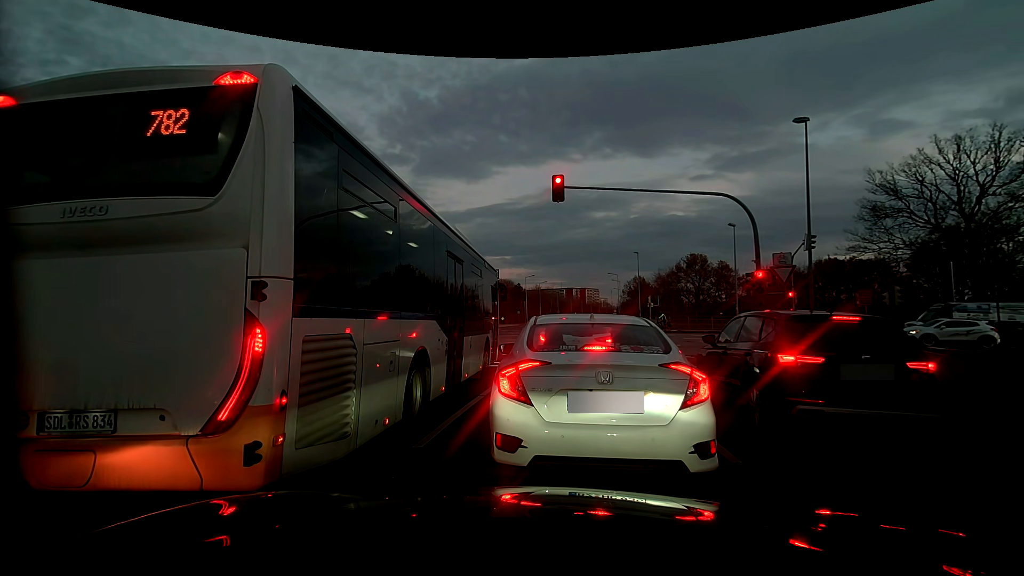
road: residential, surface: asphalt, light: Dusk
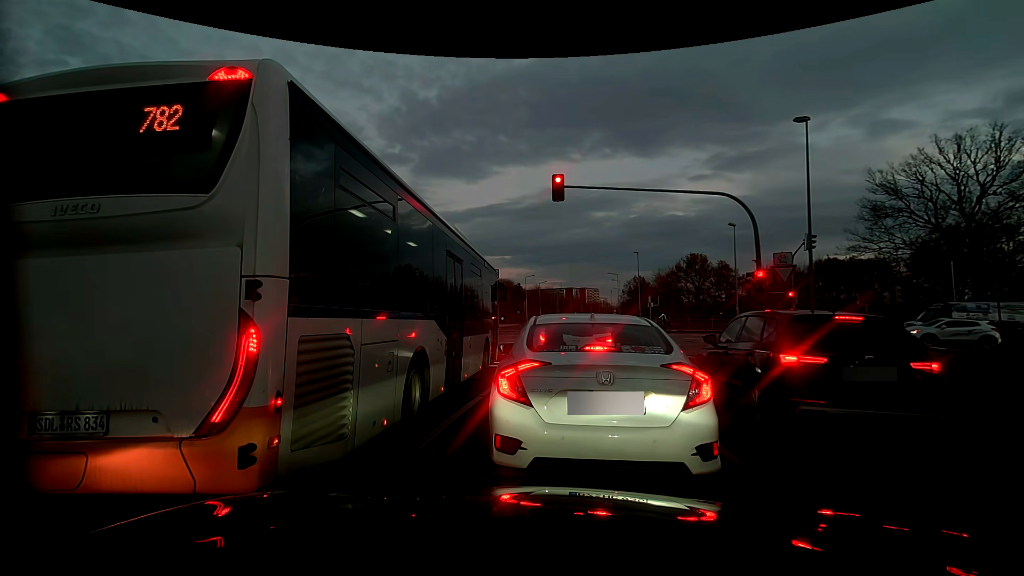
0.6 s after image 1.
(0.0, +0.1) m; 0°
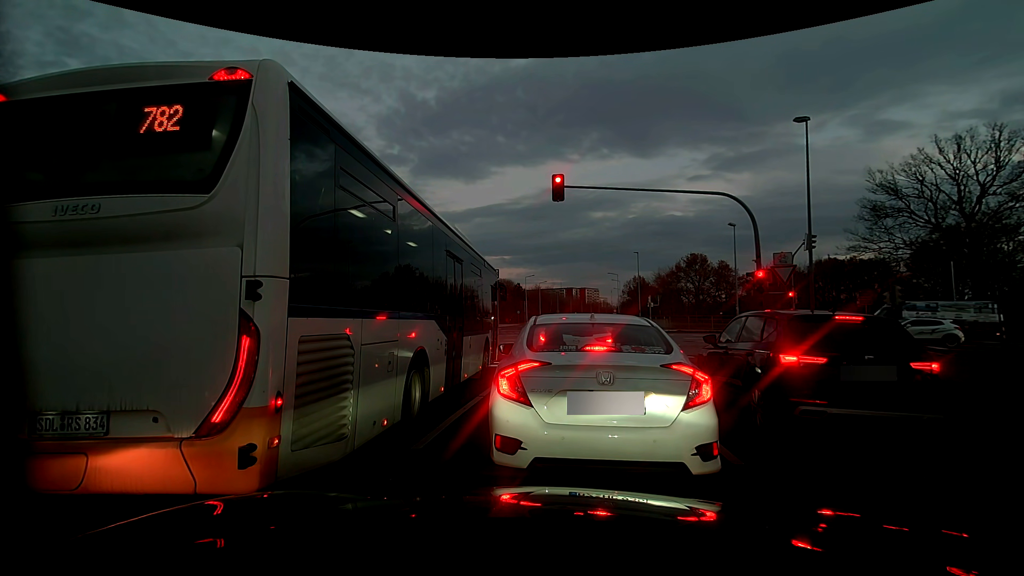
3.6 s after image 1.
(0.0, +0.1) m; 0°
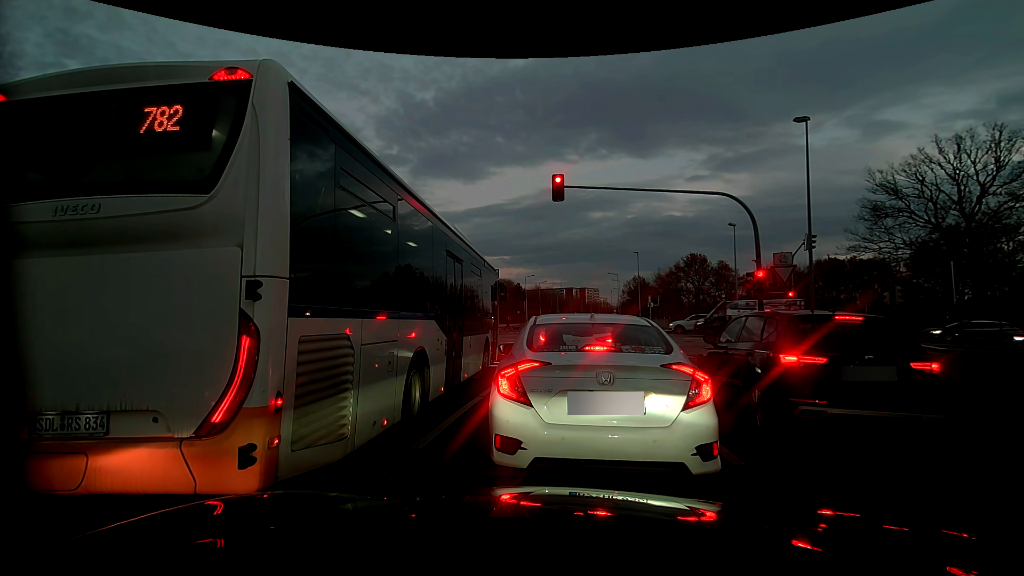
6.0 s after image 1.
(0.0, 0.0) m; 0°
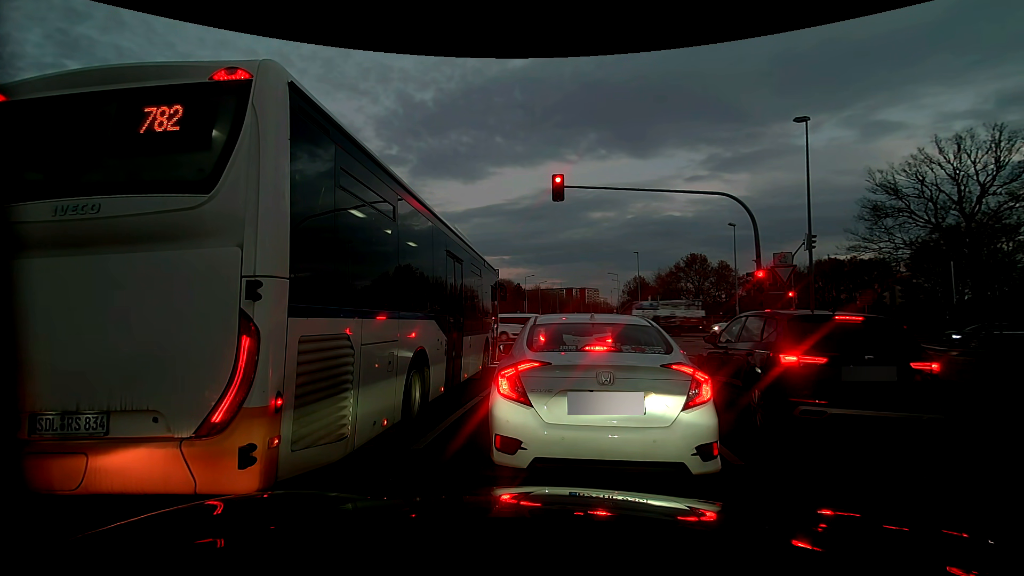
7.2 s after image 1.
(0.0, 0.0) m; 0°
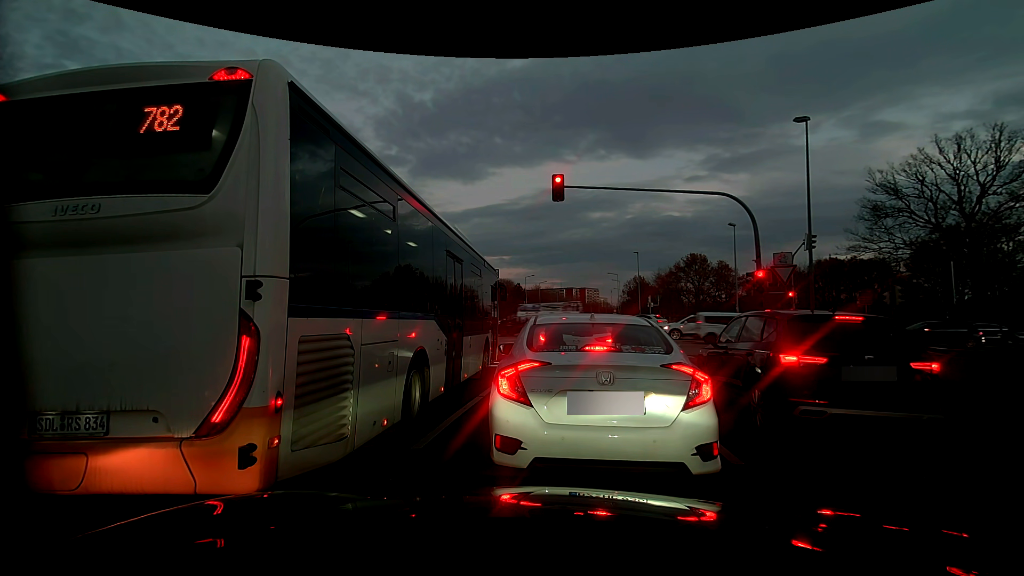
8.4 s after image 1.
(0.0, 0.0) m; 0°
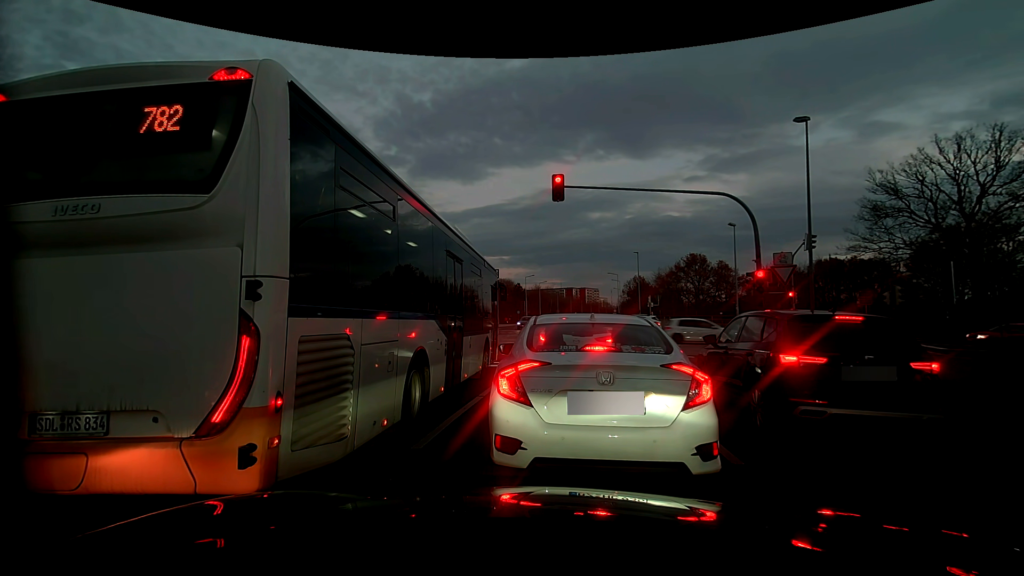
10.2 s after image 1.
(0.0, 0.0) m; 0°
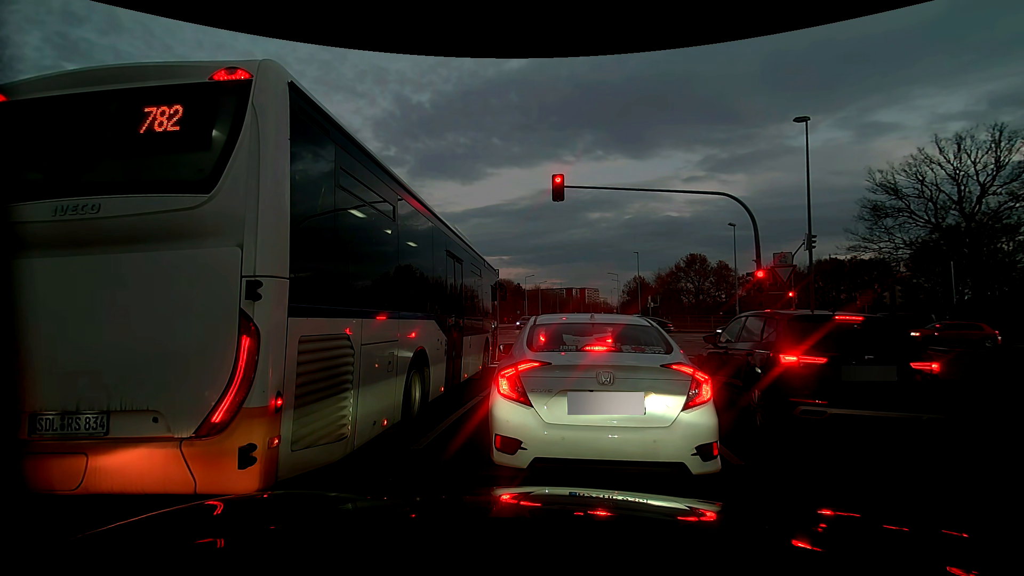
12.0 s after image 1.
(0.0, 0.0) m; 0°
(+1, +10) (+2, +20) (+4, +30) (+5, +40) (+7, +50) (+8, +59) (+10, +69) (+12, +79) (+13, +89) (+15, +99) m
